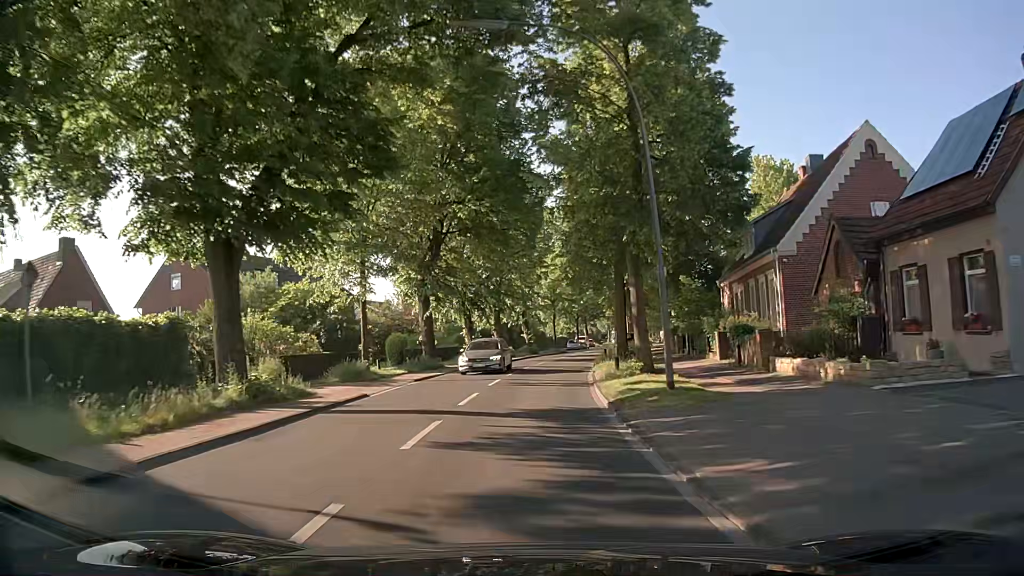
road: secondary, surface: asphalt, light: Day
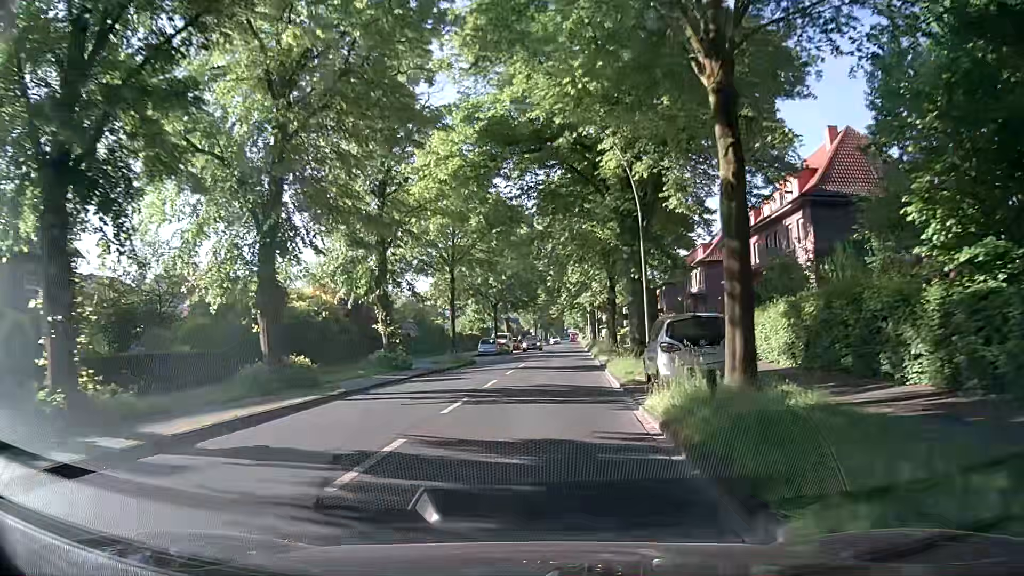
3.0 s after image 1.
(+2.2, +38.7) m; +7°
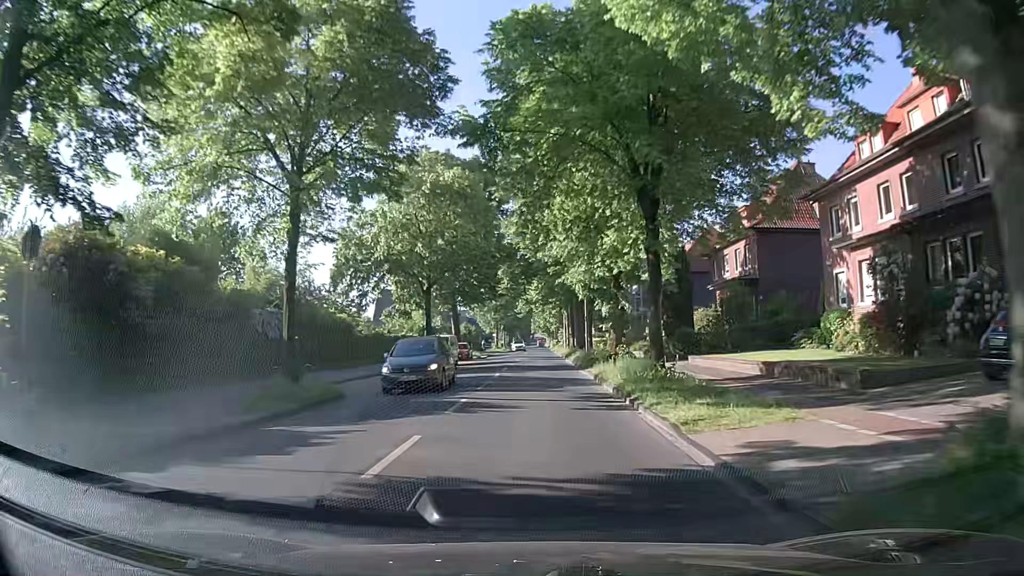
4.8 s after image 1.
(+0.7, +23.3) m; +2°
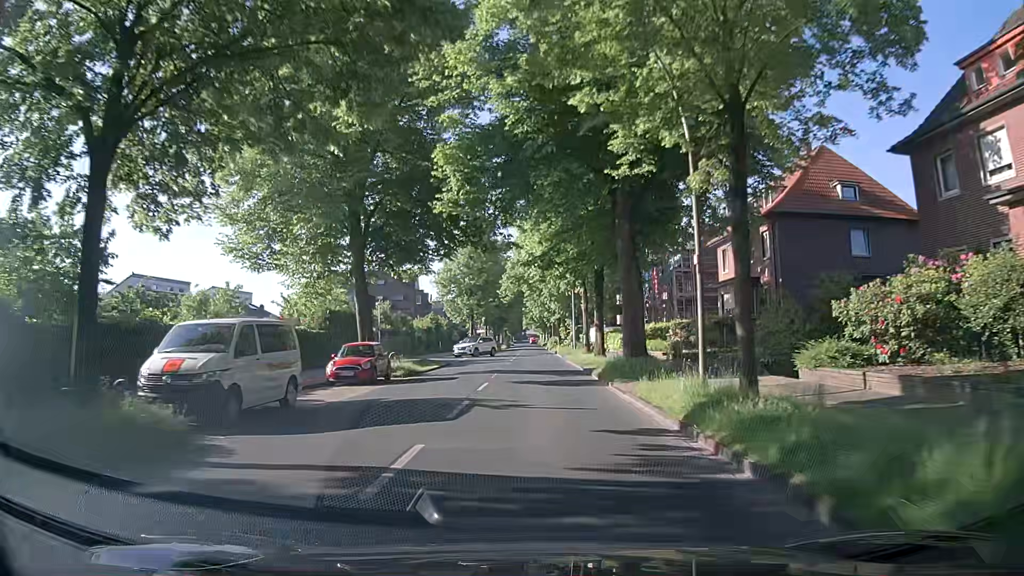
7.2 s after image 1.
(+0.6, +31.1) m; +1°
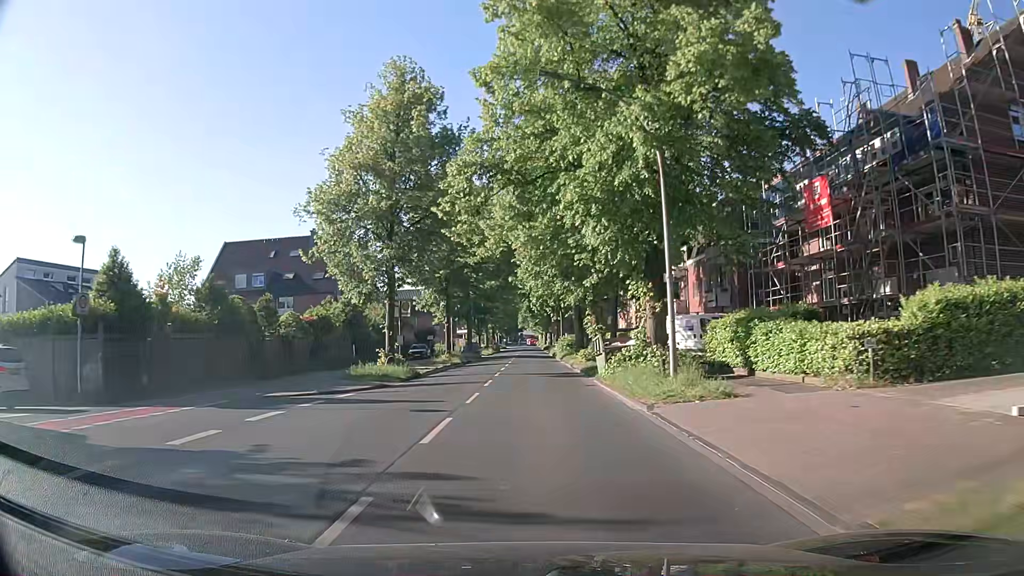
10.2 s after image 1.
(+0.6, +39.0) m; +1°
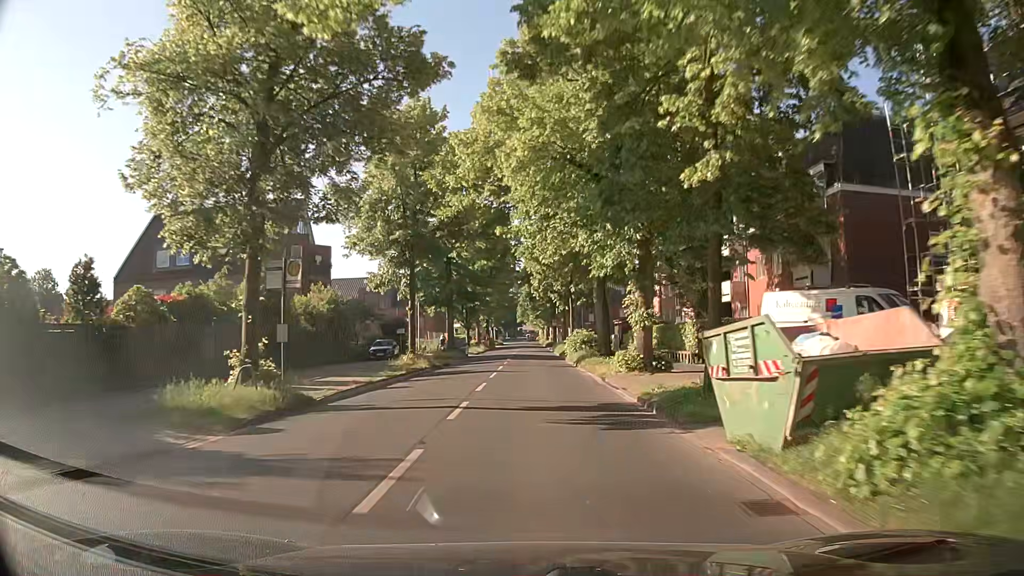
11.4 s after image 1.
(-0.1, +15.6) m; 0°
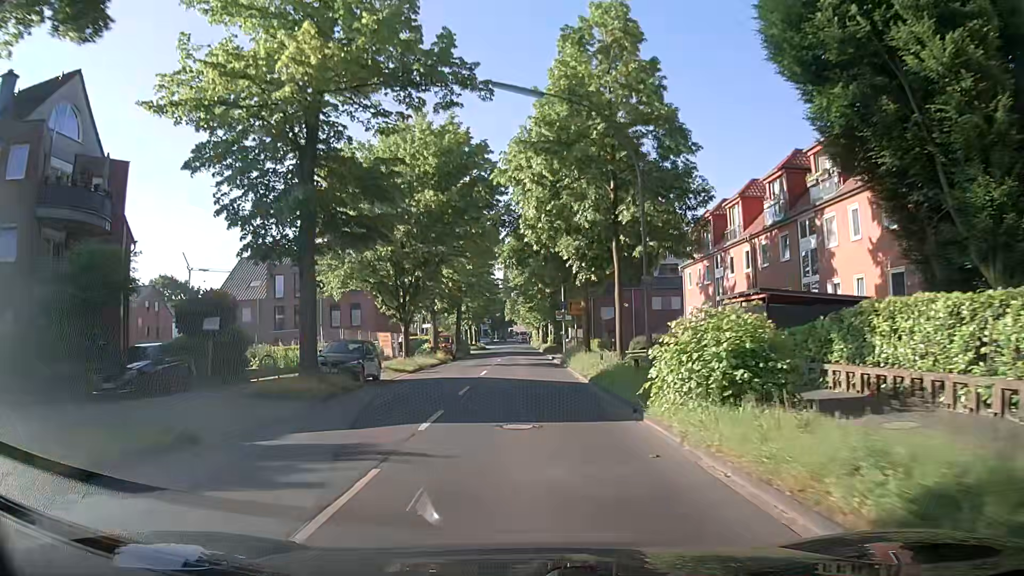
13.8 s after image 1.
(+0.3, +31.3) m; 0°
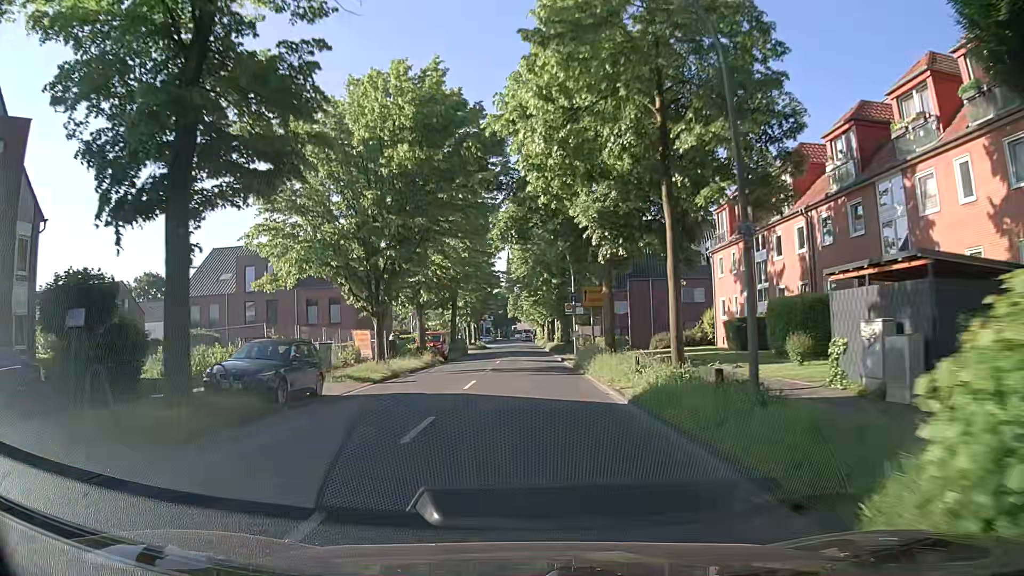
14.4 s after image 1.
(0.0, +7.8) m; -1°
